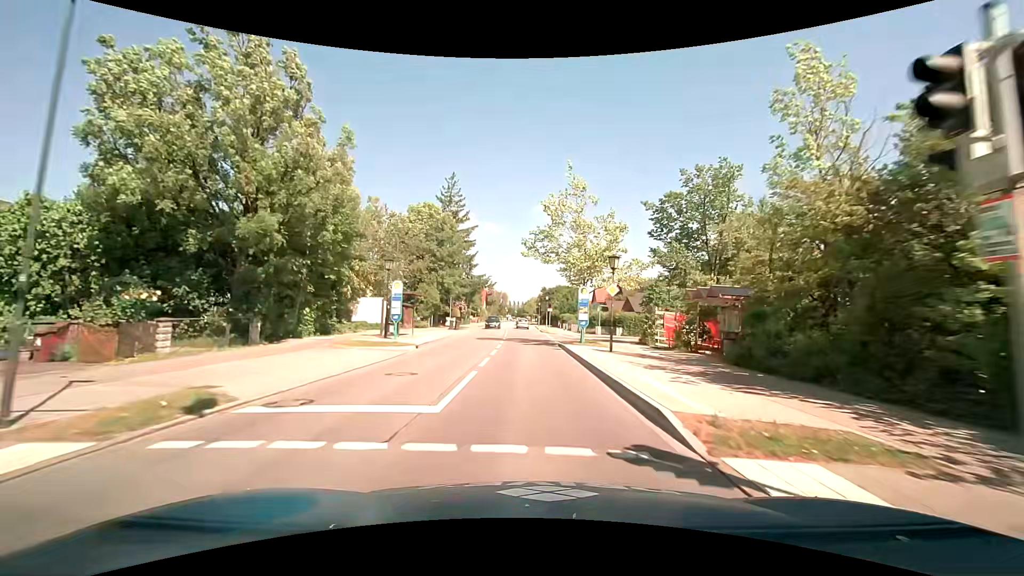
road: secondary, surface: asphalt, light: Day
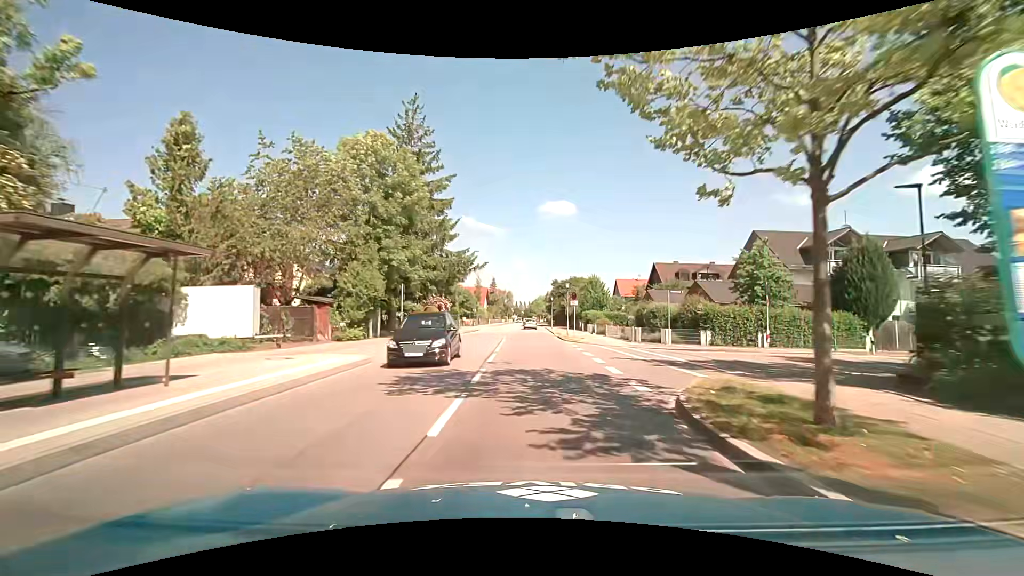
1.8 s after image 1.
(-0.3, +22.0) m; -1°
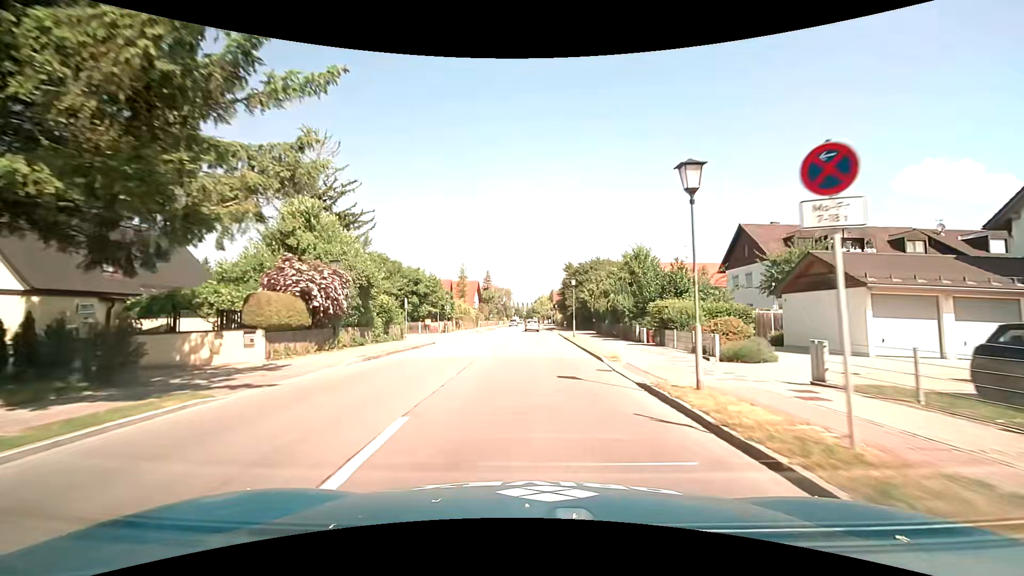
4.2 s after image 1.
(0.0, +29.8) m; 0°
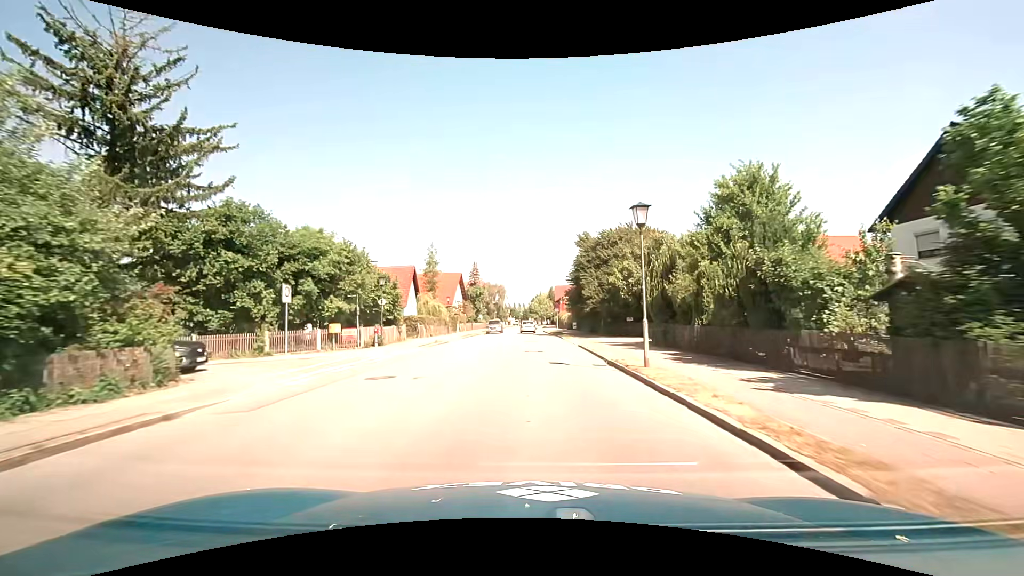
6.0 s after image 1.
(+0.1, +22.8) m; 0°
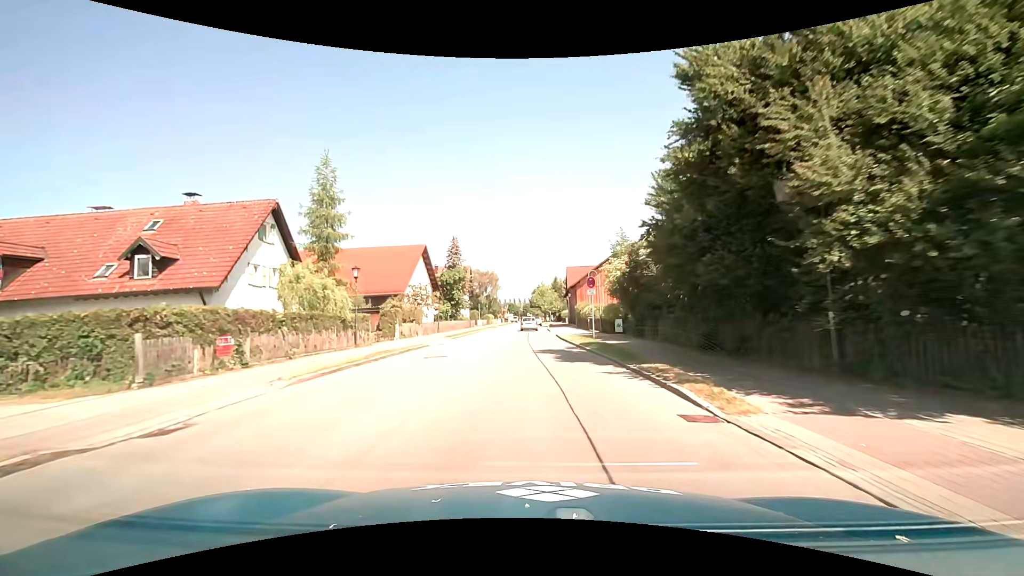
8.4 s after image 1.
(0.0, +30.6) m; 0°
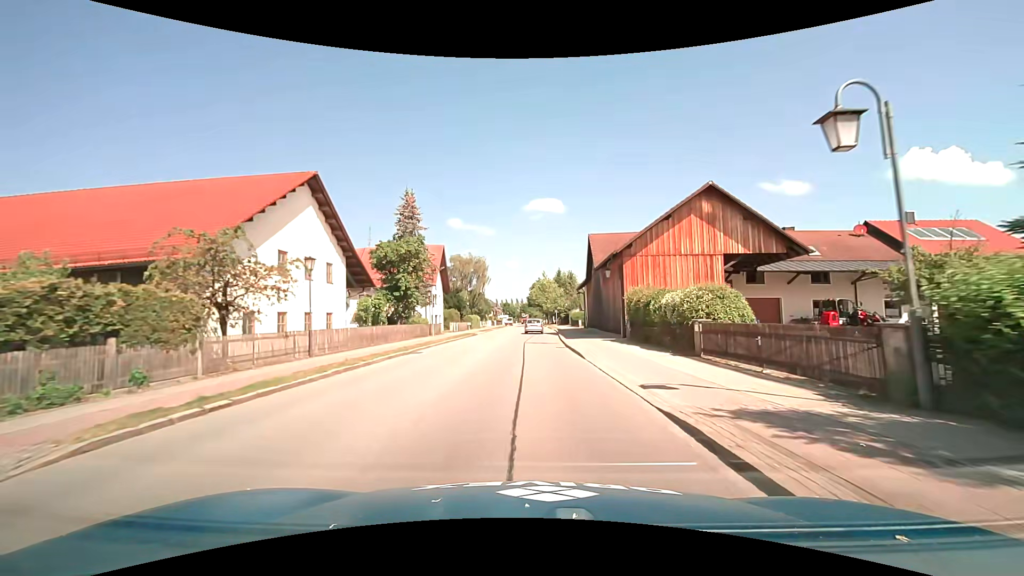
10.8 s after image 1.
(0.0, +29.4) m; 0°
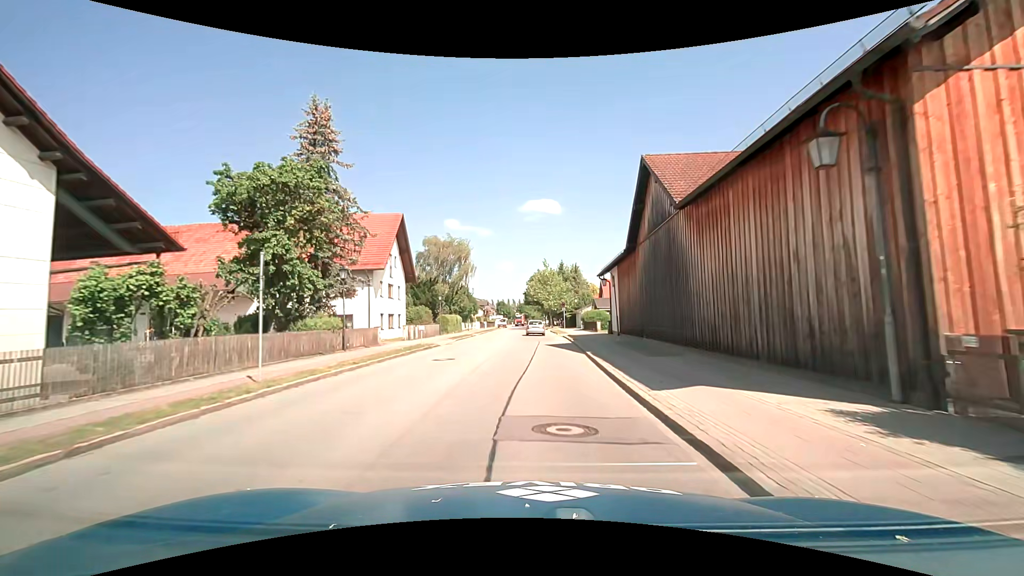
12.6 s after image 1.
(0.0, +21.3) m; 0°
